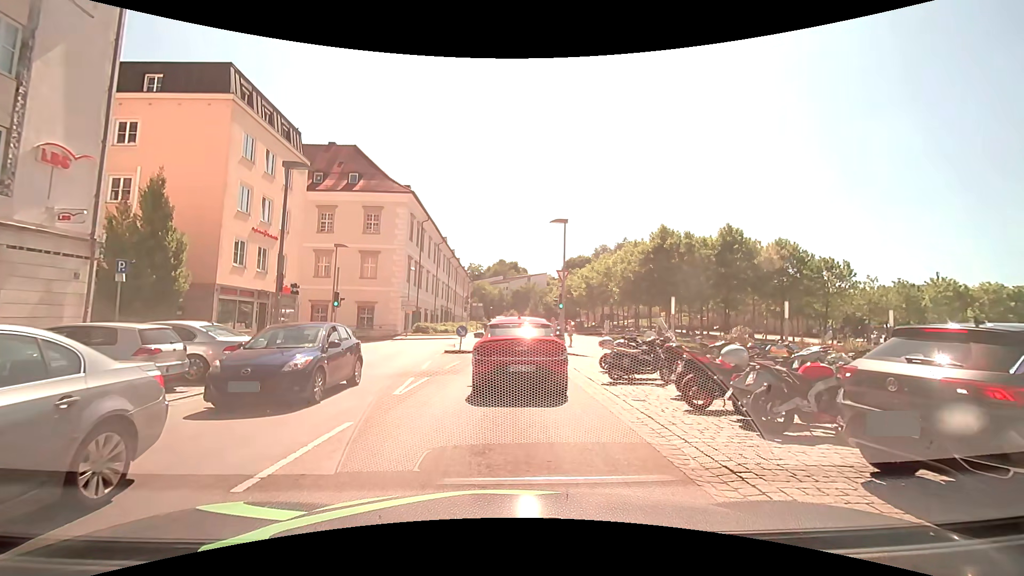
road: tertiary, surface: asphalt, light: Day
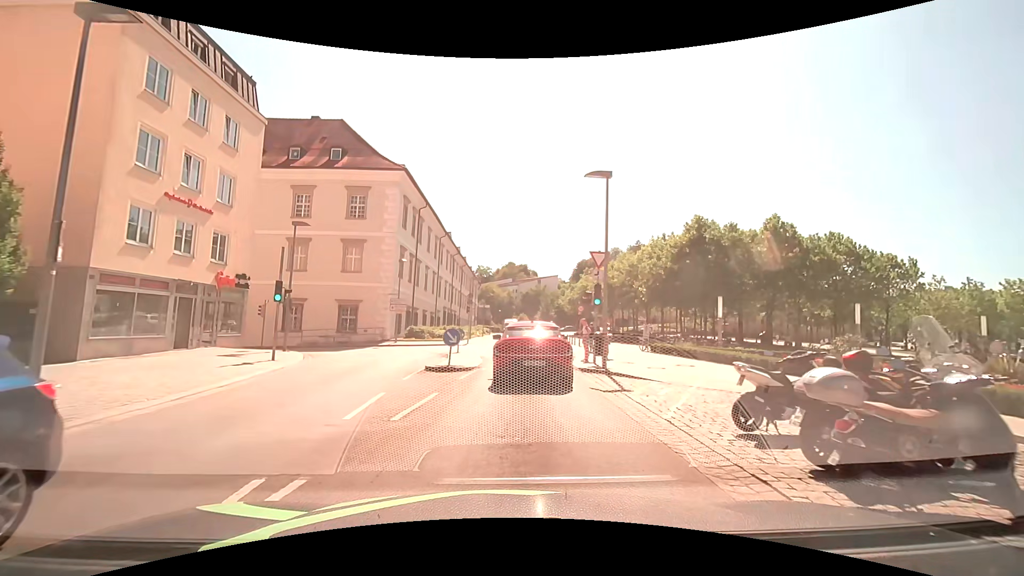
(-0.1, +8.8) m; -1°
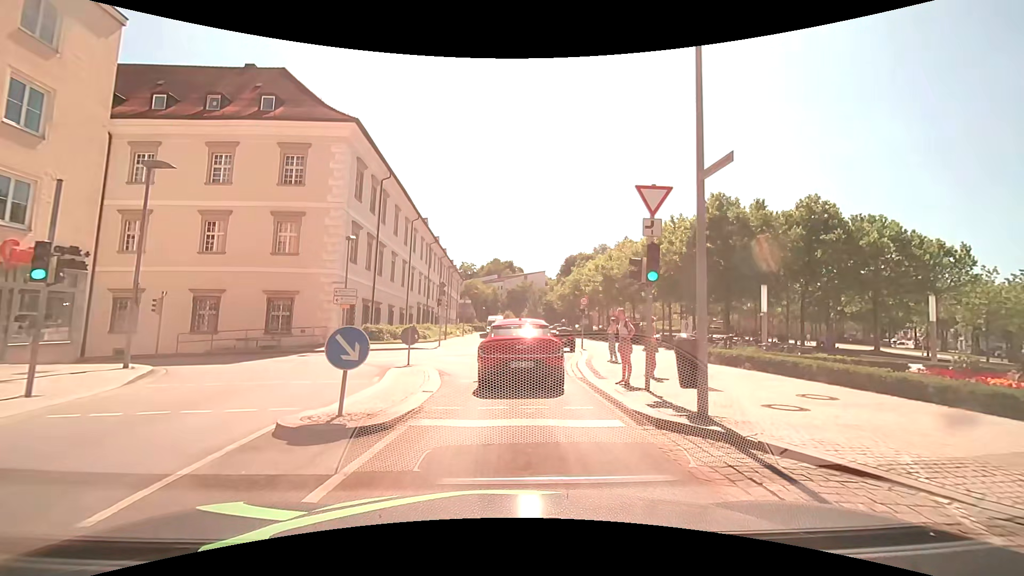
(+0.1, +9.5) m; +2°
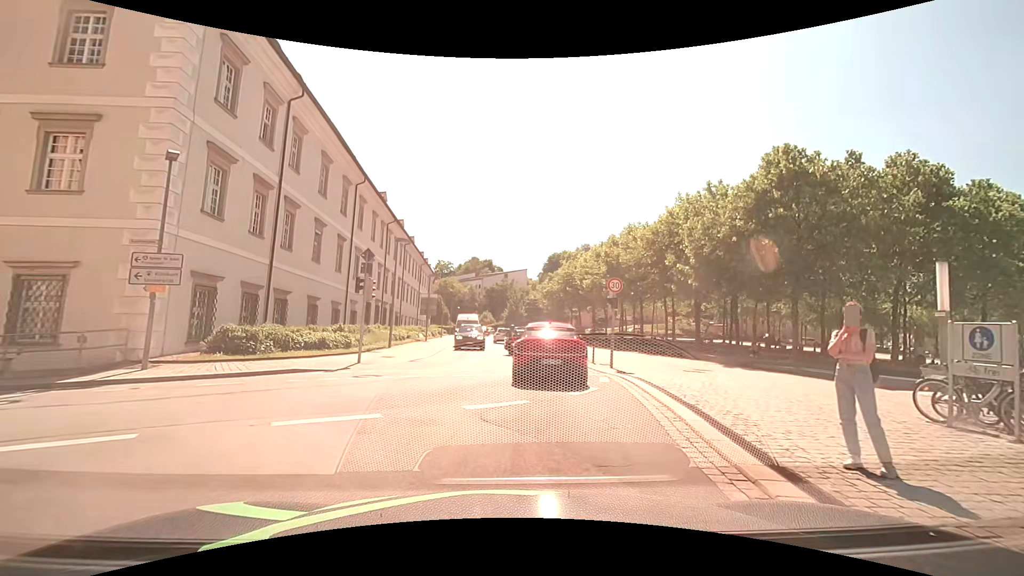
(+0.1, +14.5) m; +2°
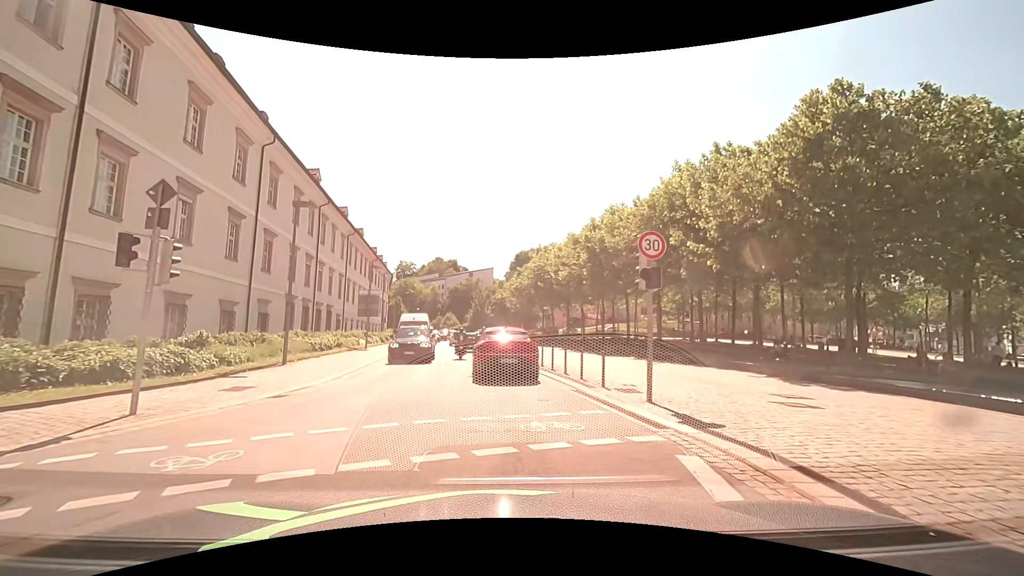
(+0.4, +9.5) m; +5°
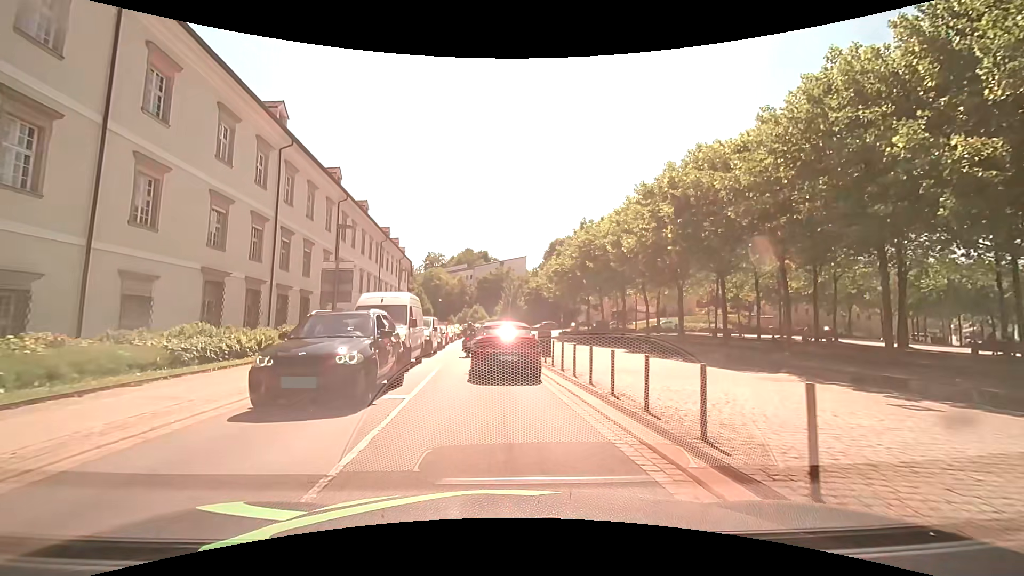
(-0.6, +14.6) m; -4°
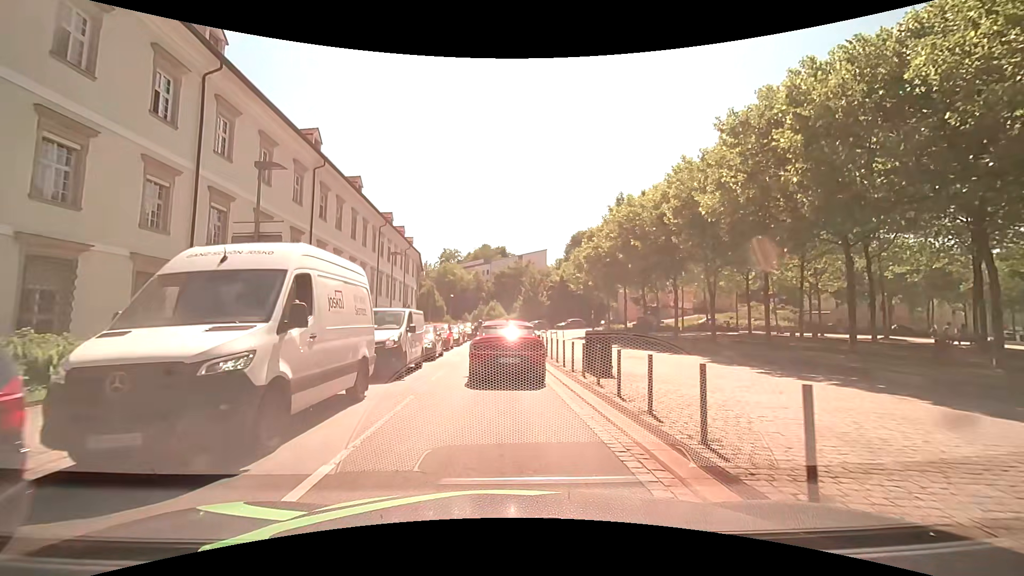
(-0.3, +10.2) m; -3°
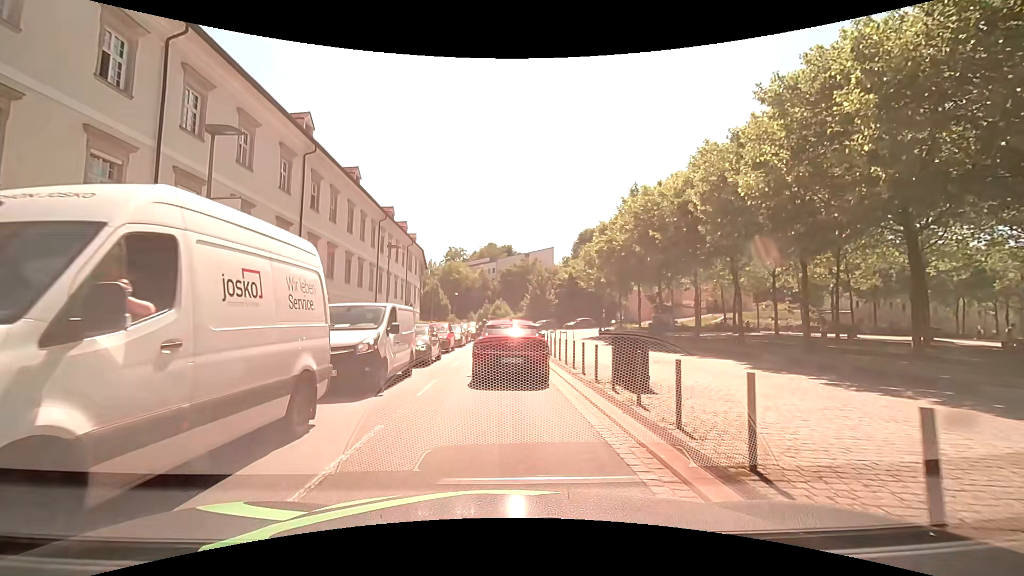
(0.0, +3.0) m; 0°
(0, +10) (0, +20) (0, +30) (0, +40) (+2, +50) (+6, +59) (+12, +66) (+21, +71) (+31, +73) (+41, +75) m
